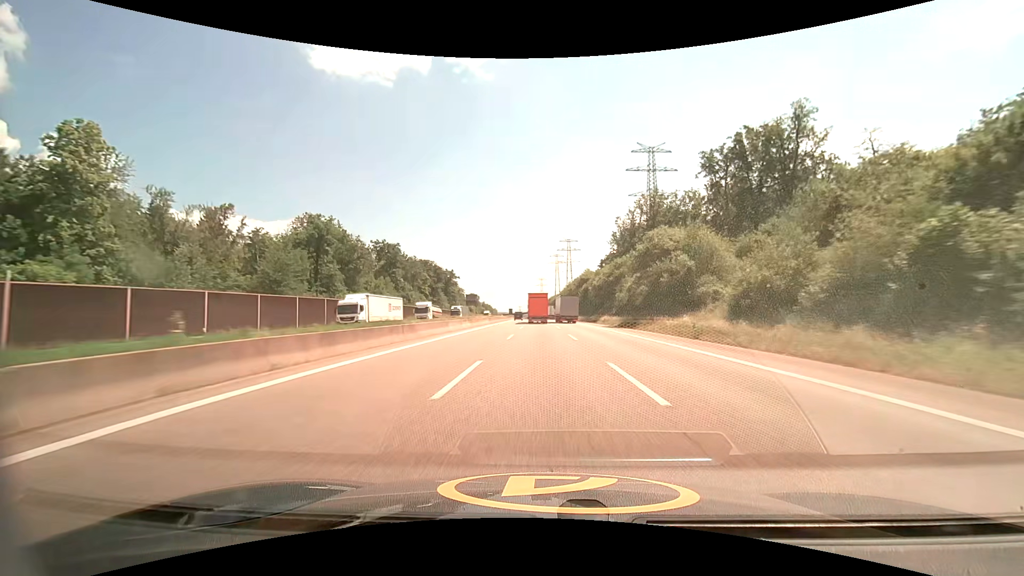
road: motorway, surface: asphalt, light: Day
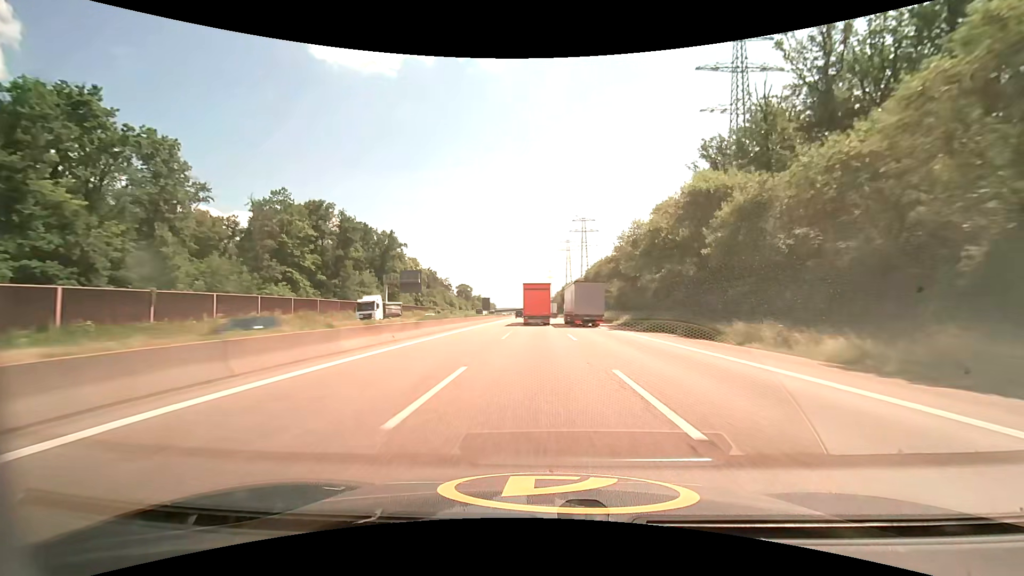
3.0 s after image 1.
(-0.9, +90.9) m; -1°
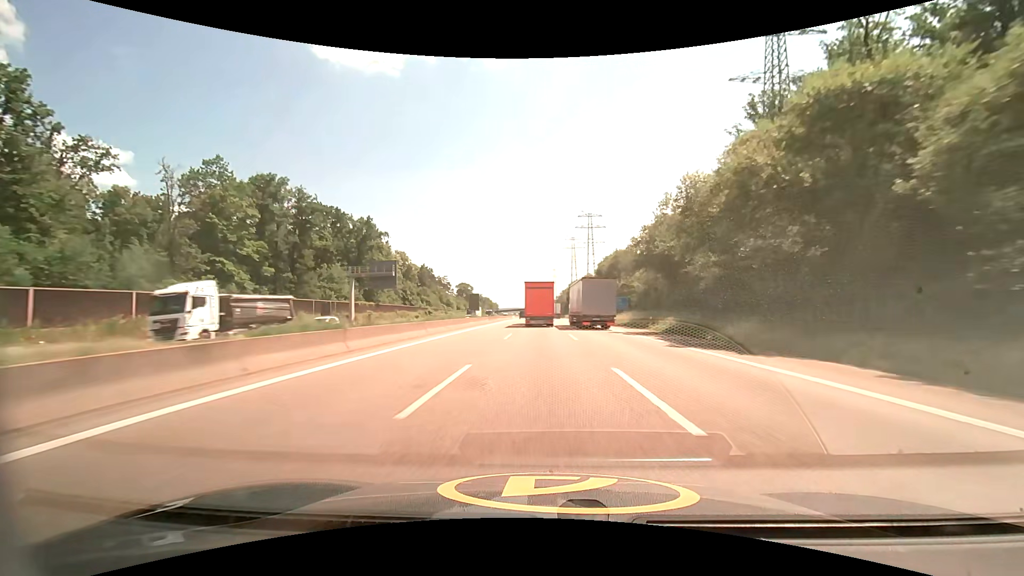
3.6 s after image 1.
(0.0, +17.5) m; 0°
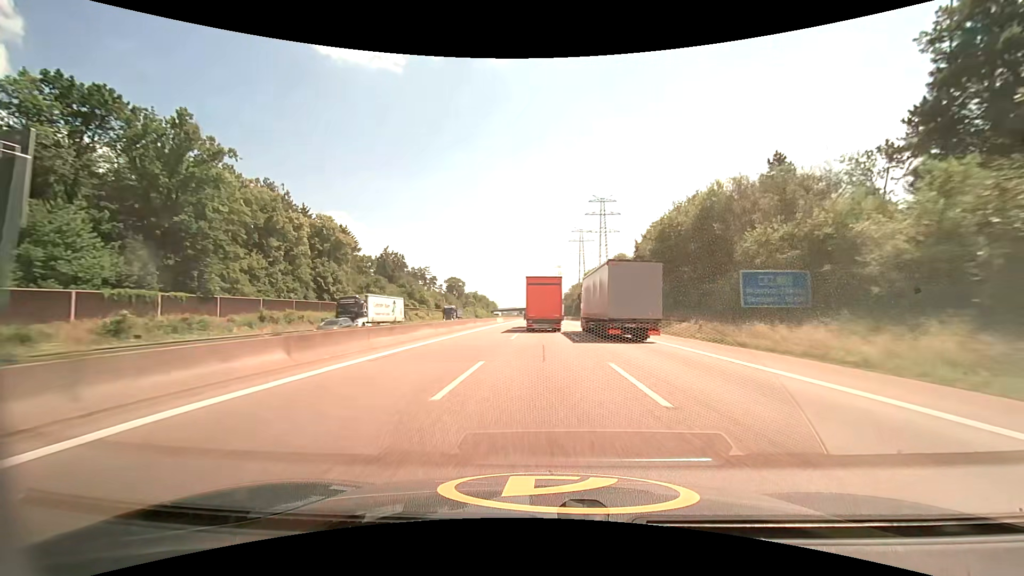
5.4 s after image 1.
(-0.4, +52.0) m; -1°
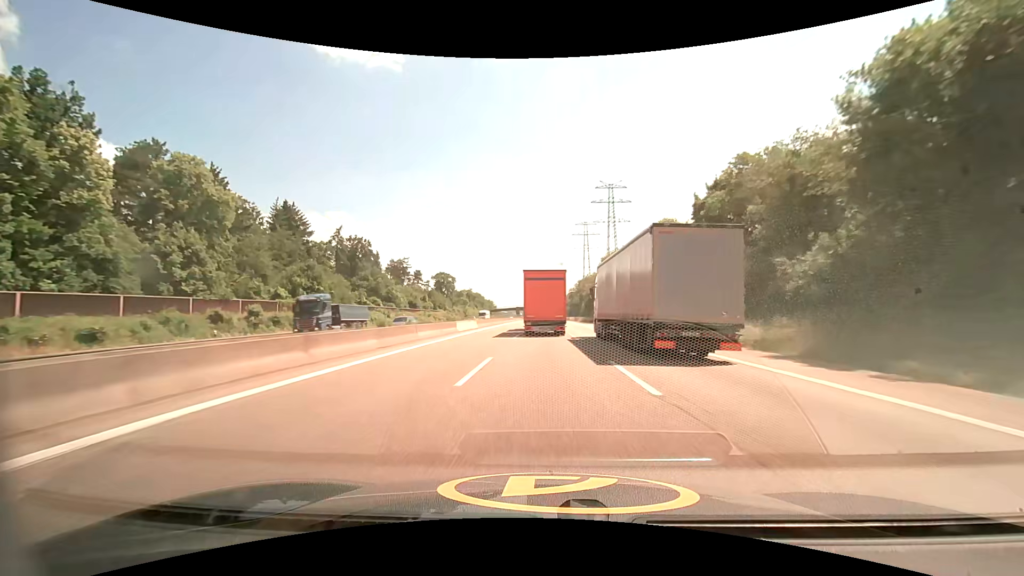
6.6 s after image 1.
(+0.1, +35.2) m; 0°
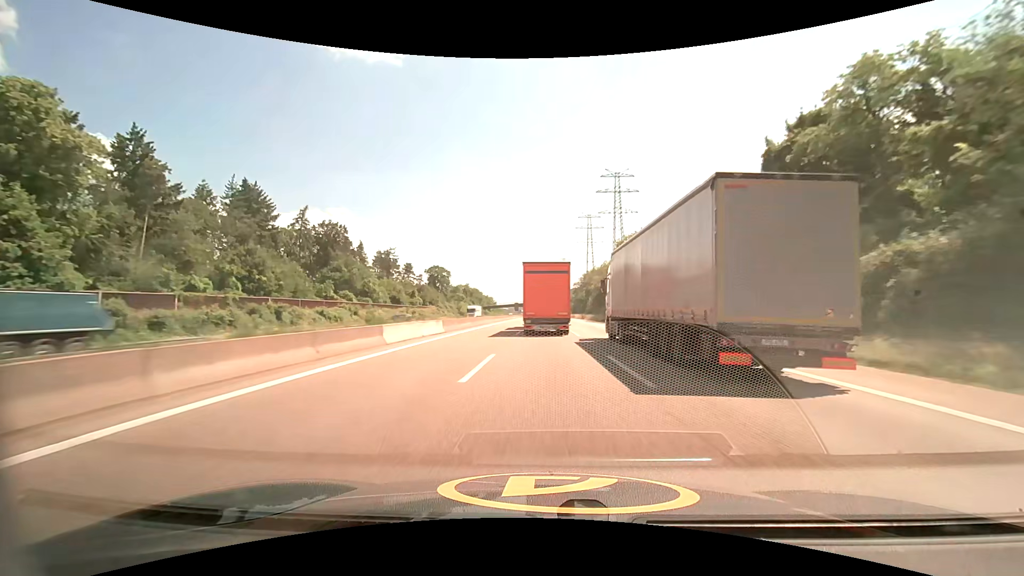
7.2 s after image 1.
(-0.1, +17.6) m; 0°
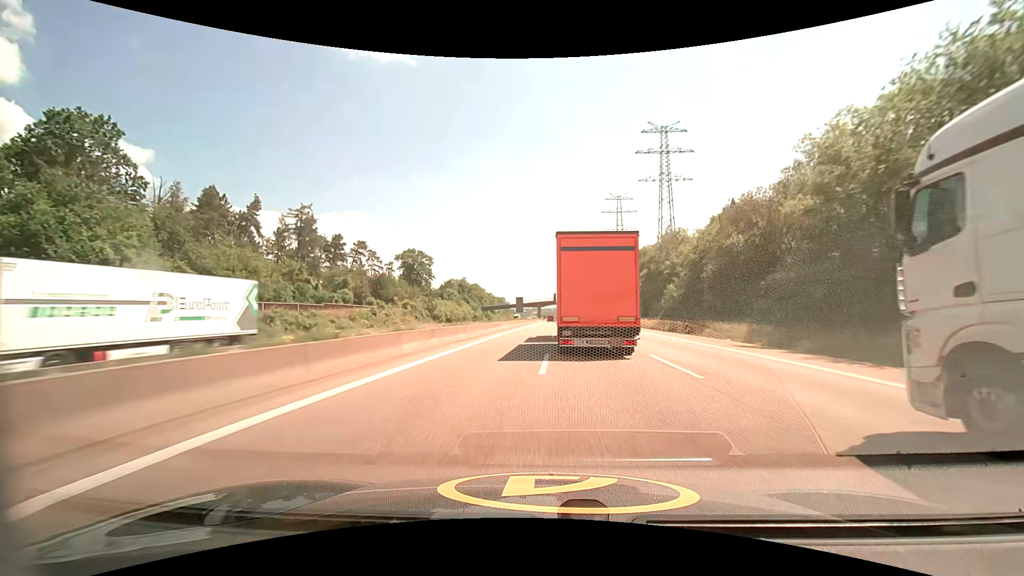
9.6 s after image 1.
(-1.2, +69.4) m; -2°
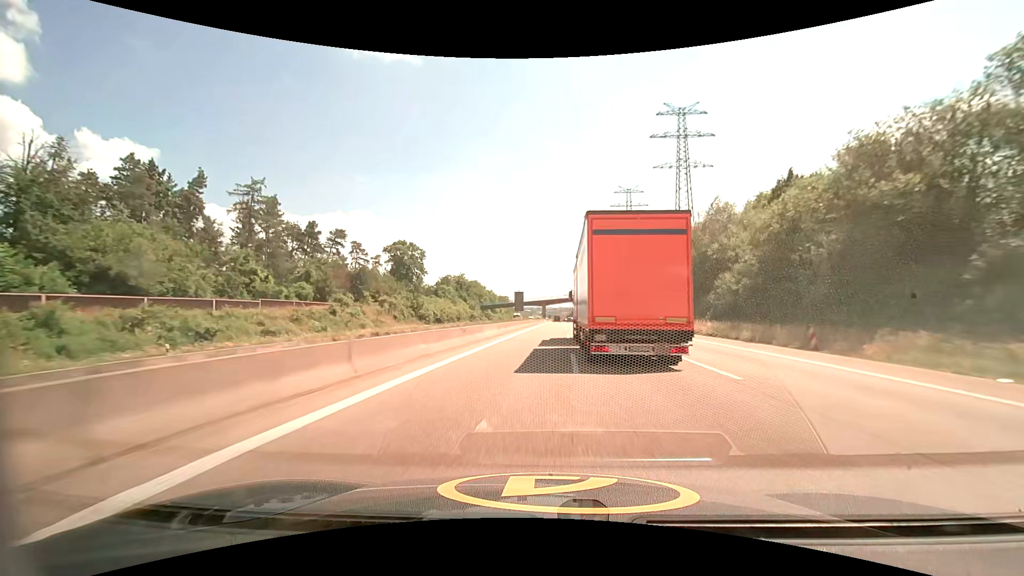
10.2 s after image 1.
(-0.1, +17.7) m; -1°
(0, +10) (0, +20) (0, +30) (0, +40) (0, +50) (+1, +60) (+1, +70) (+1, +80) (+2, +90) (+2, +100) m
